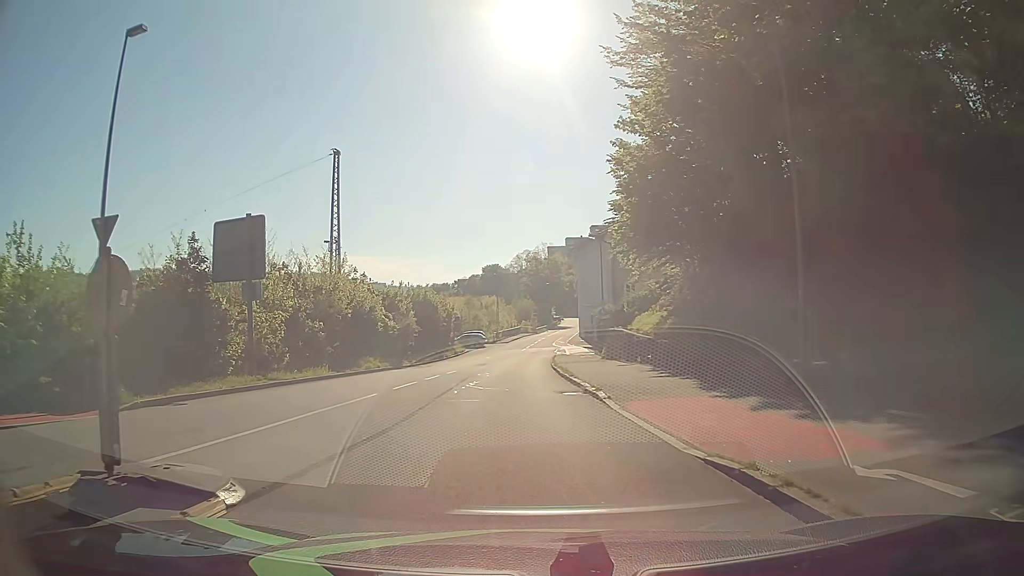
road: residential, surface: asphalt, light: Day
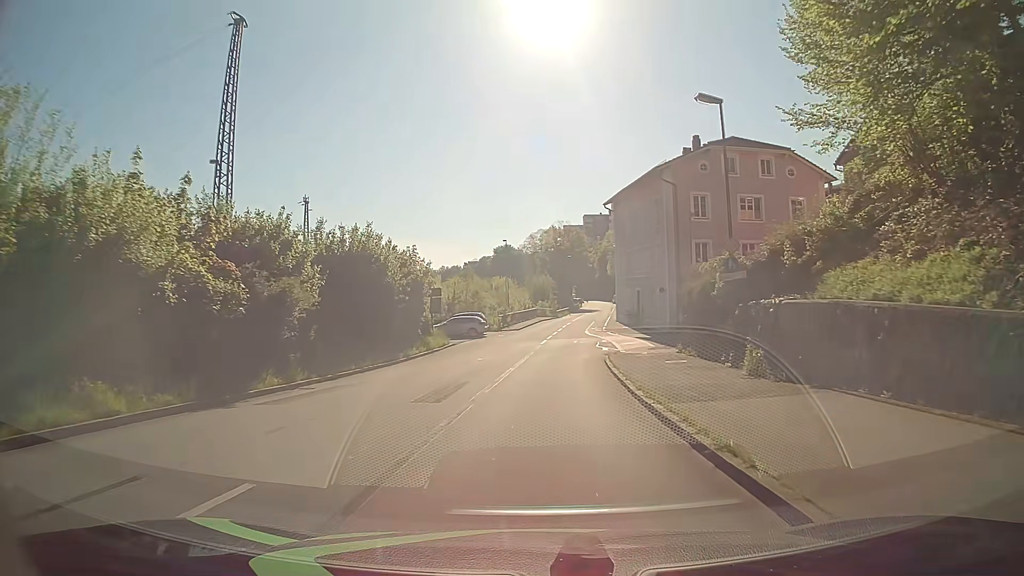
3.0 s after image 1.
(-0.6, +24.5) m; 0°
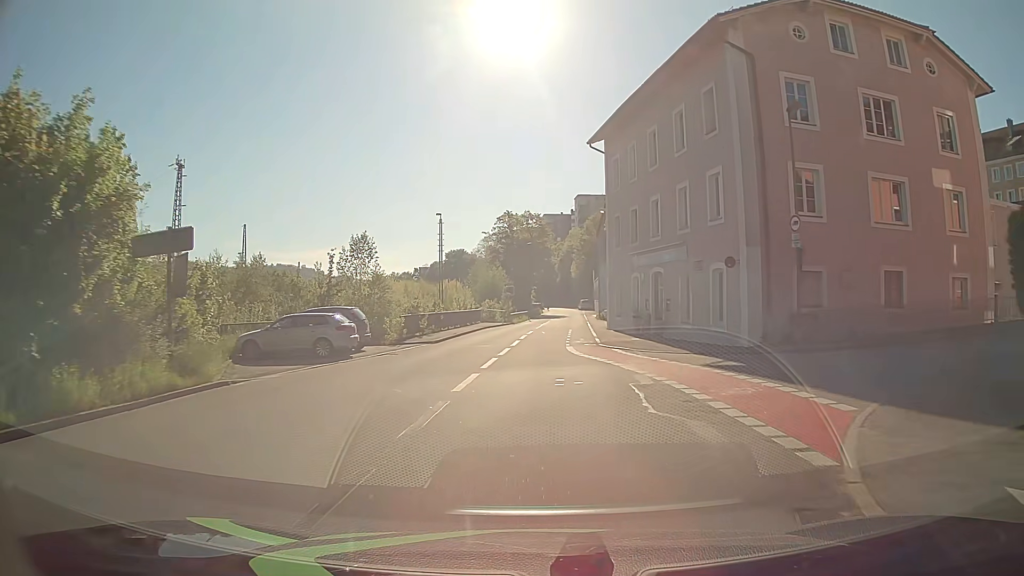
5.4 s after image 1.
(+0.8, +25.8) m; +4°
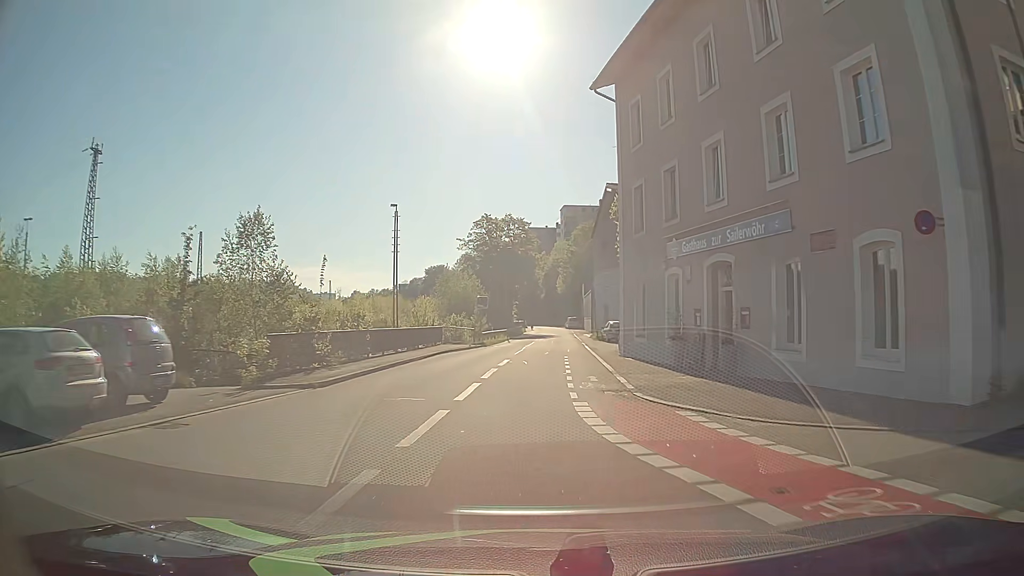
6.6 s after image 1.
(+0.1, +13.4) m; +1°
(0, +10) (+1, +20) (+1, +30) (+1, +40) (+2, +50) (+2, +60) (+2, +70) (+3, +80) (+3, +90) (+3, +100) m
